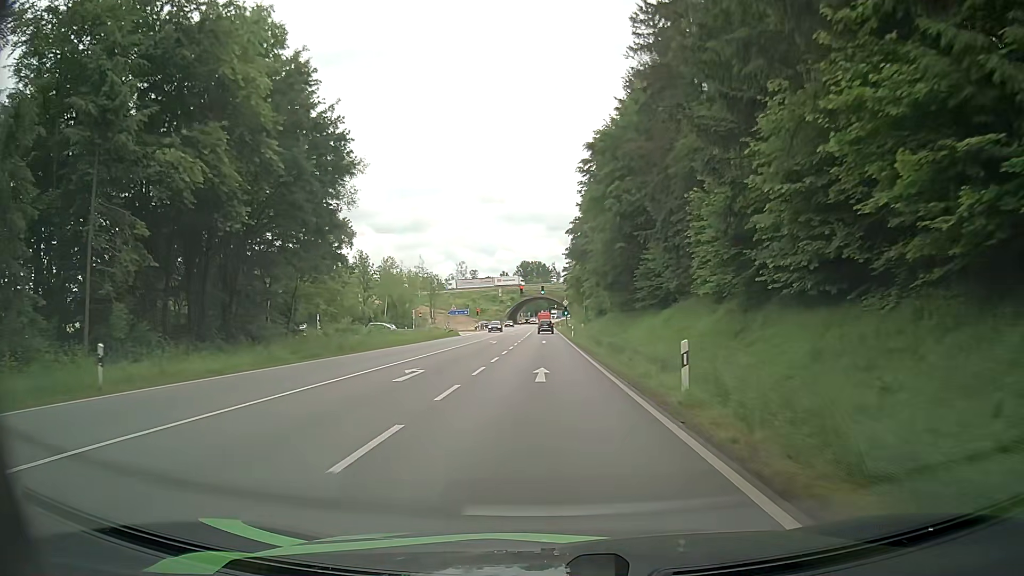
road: secondary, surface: asphalt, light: Day
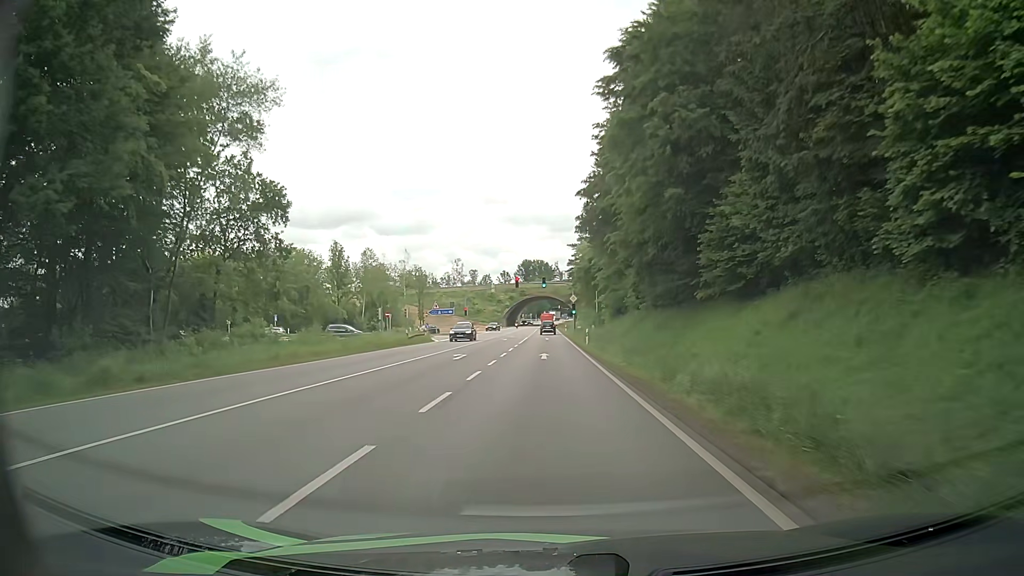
(0.0, +19.6) m; 0°
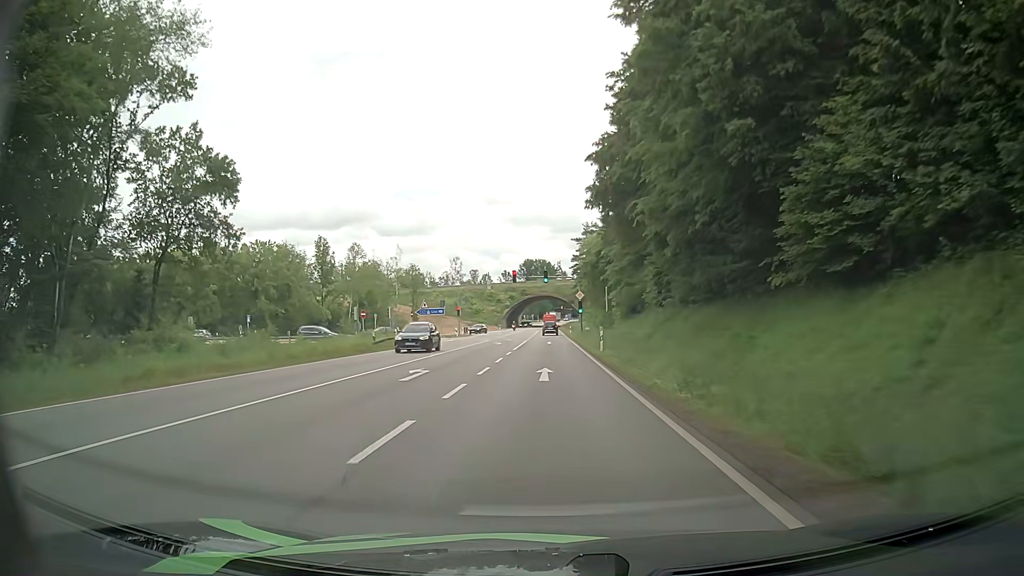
(0.0, +9.9) m; -1°
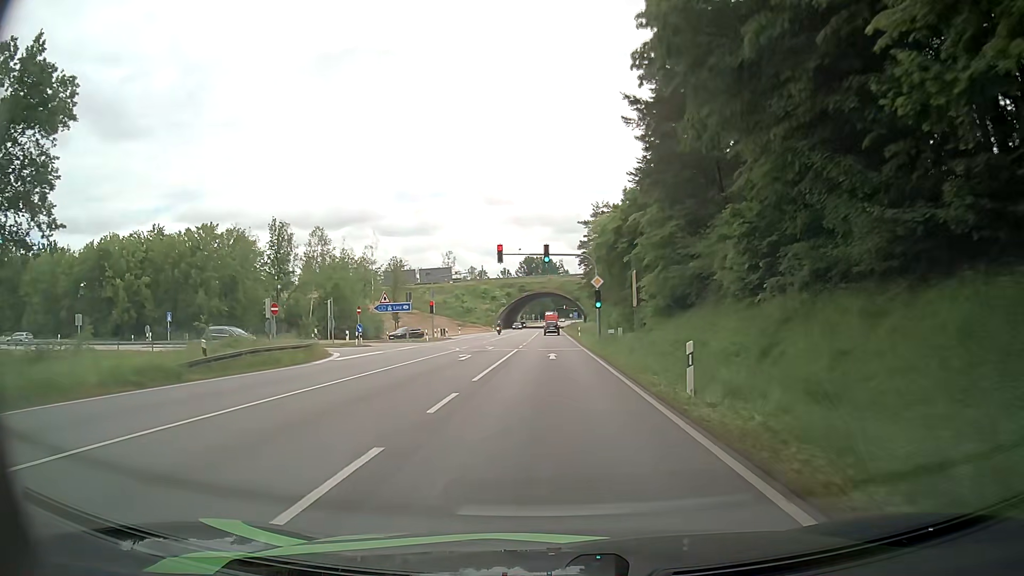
(+0.1, +20.2) m; +1°
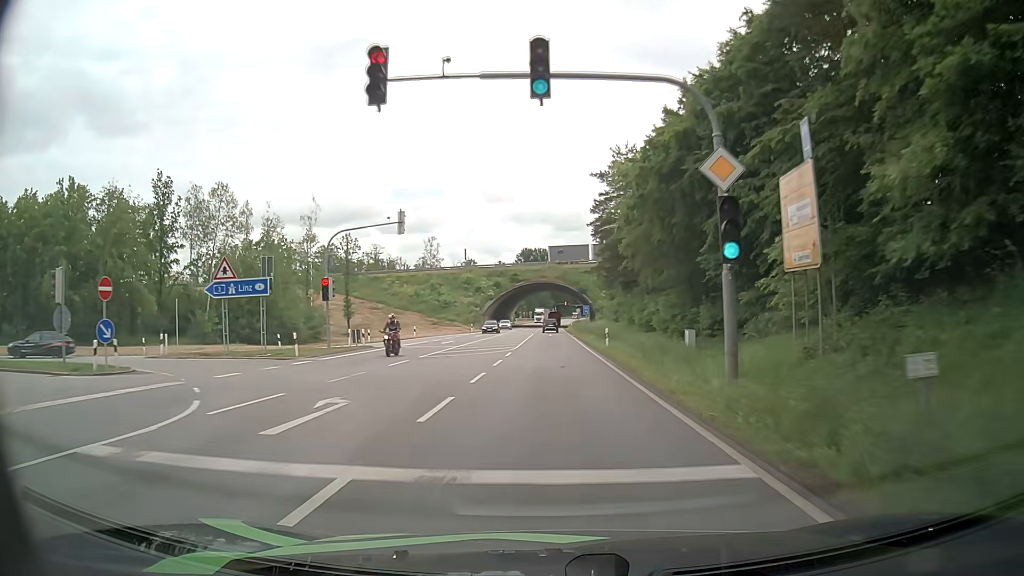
(-0.4, +30.4) m; 0°
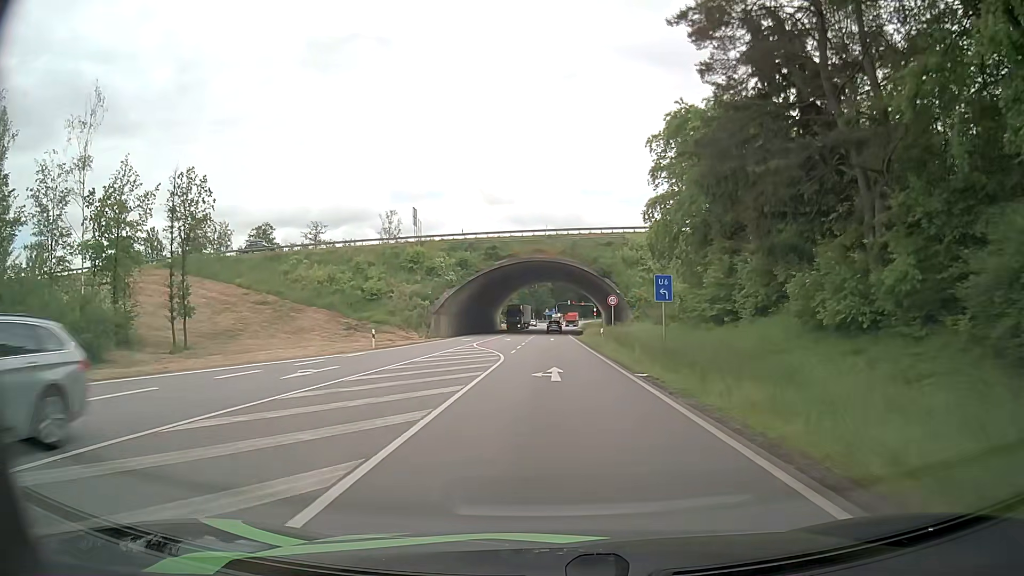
(-0.2, +46.7) m; 0°
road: primary
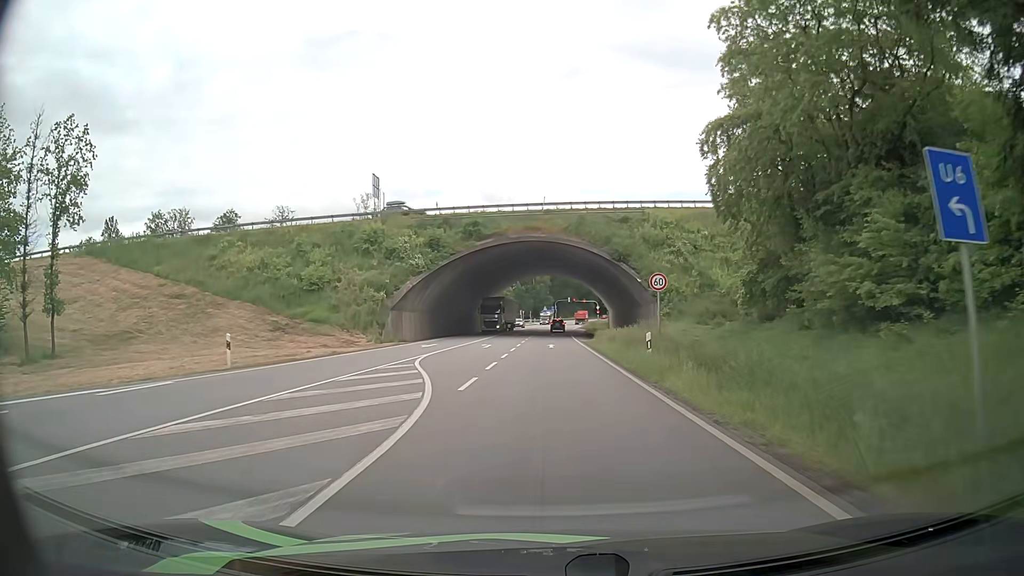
(+0.1, +17.1) m; 0°
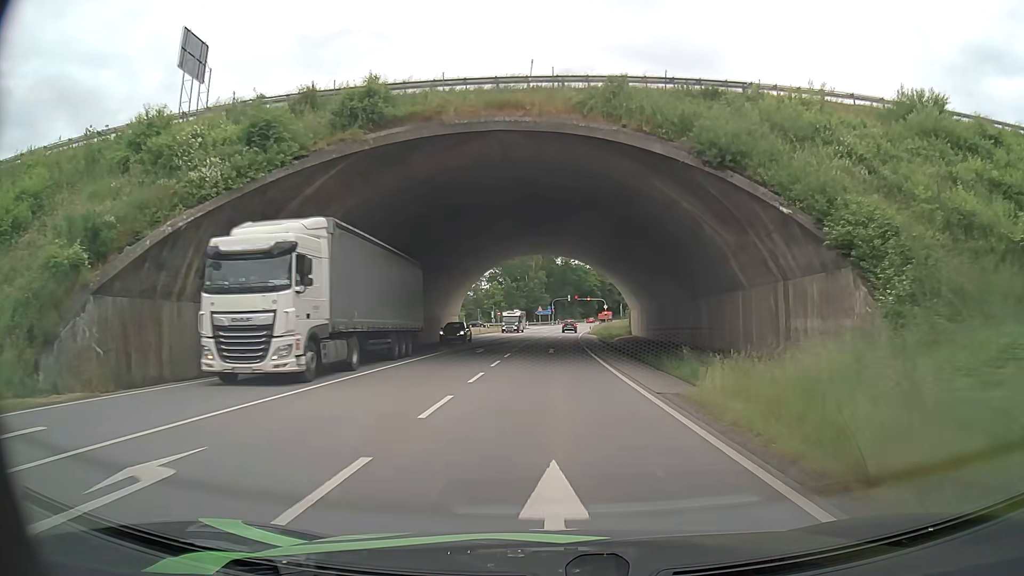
(+0.3, +33.5) m; +1°
(0, +10) (0, +20) (0, +30) (0, +40) (-1, +50) (-1, +60) (-2, +70) (-1, +80) (-1, +90) (0, +100) m
